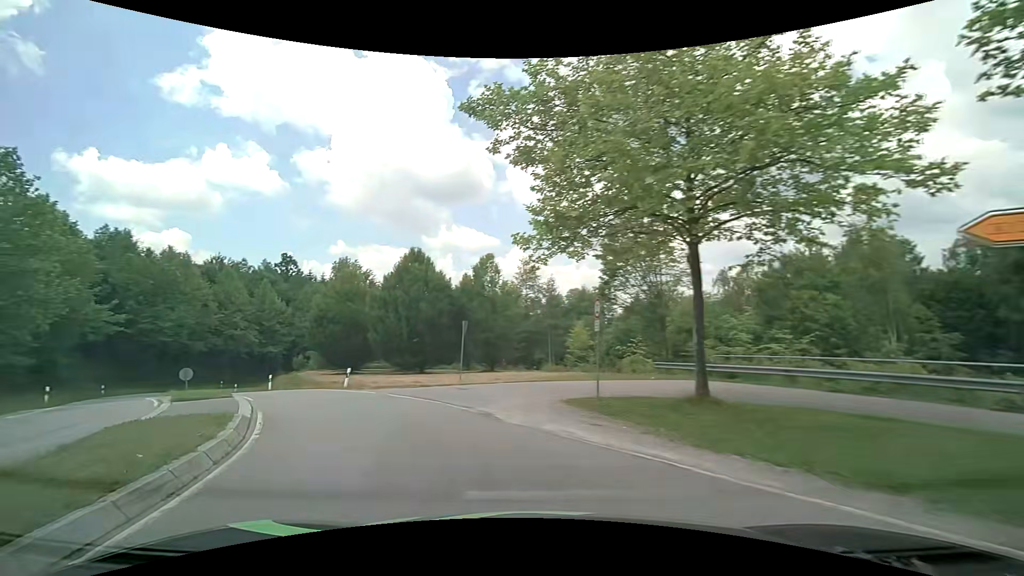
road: primary_link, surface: asphalt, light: Day
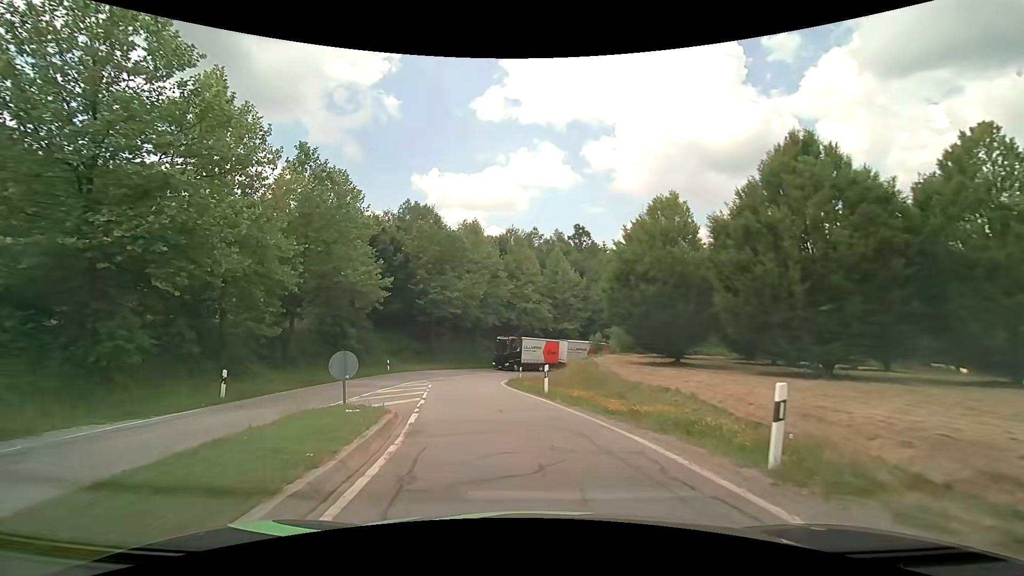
(-6.8, +18.1) m; -31°
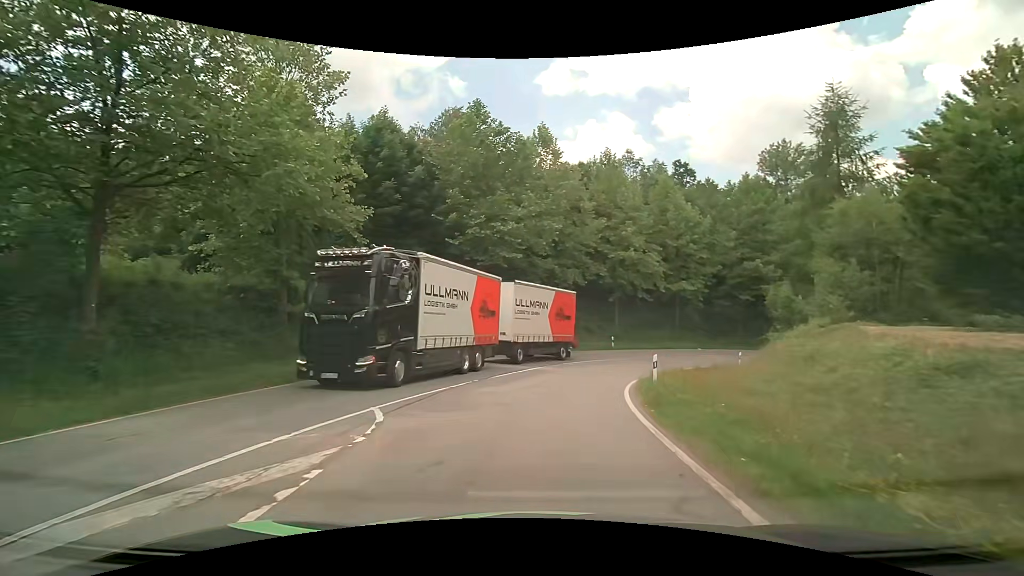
(-2.3, +22.6) m; -9°
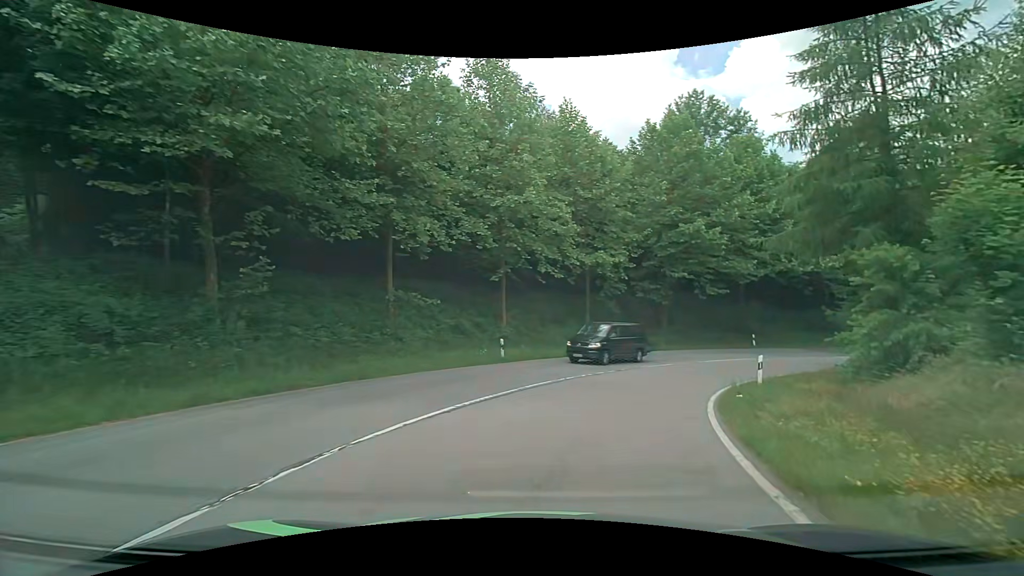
(+2.0, +19.3) m; +15°
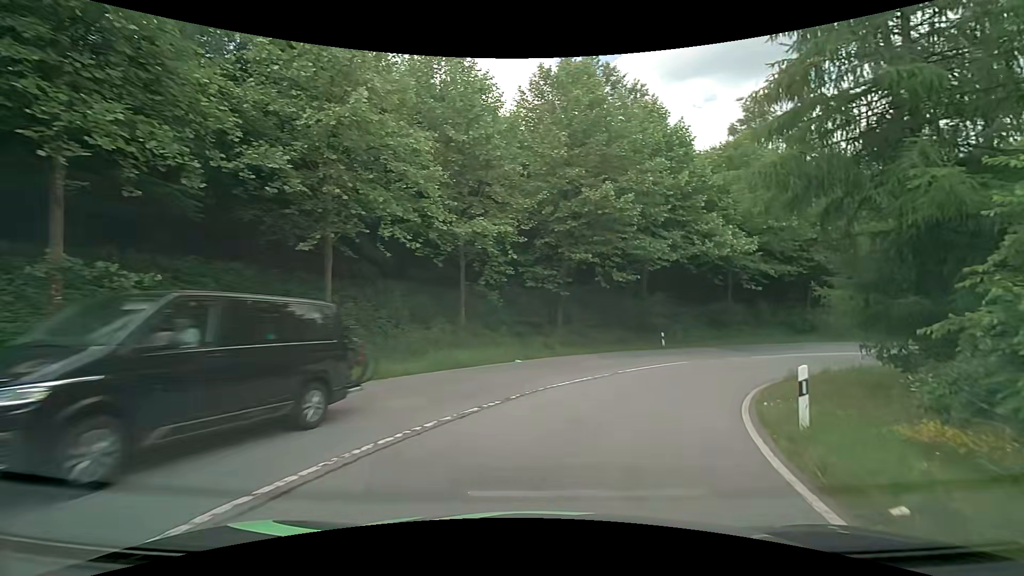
(+1.1, +10.1) m; +12°
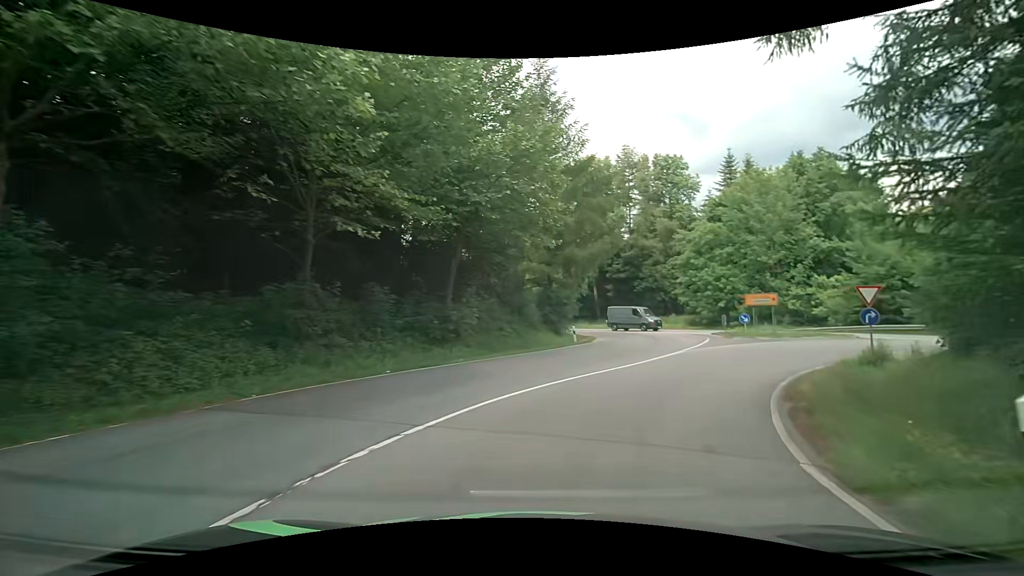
(+9.3, +23.9) m; +43°
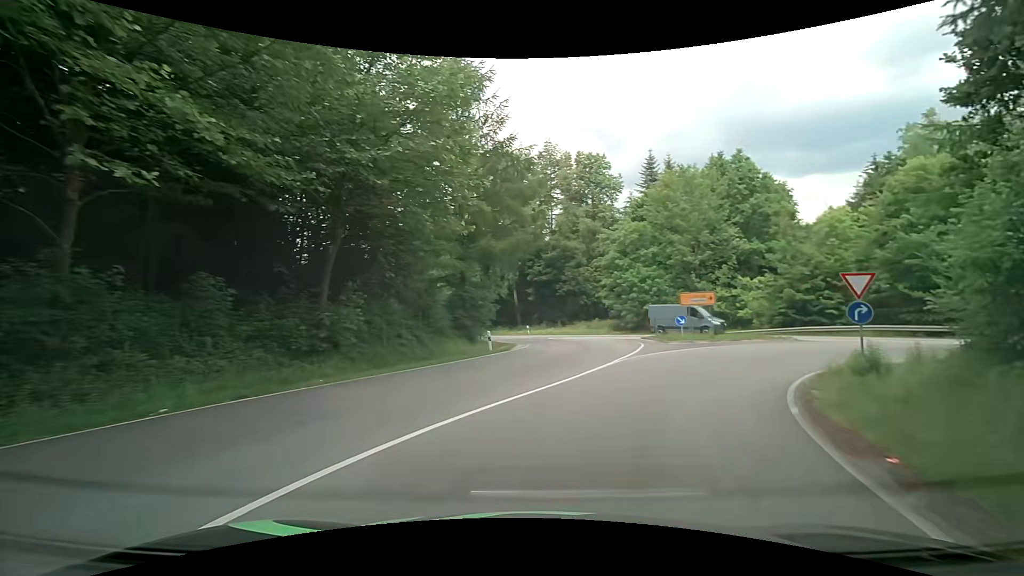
(+0.4, +5.4) m; +9°
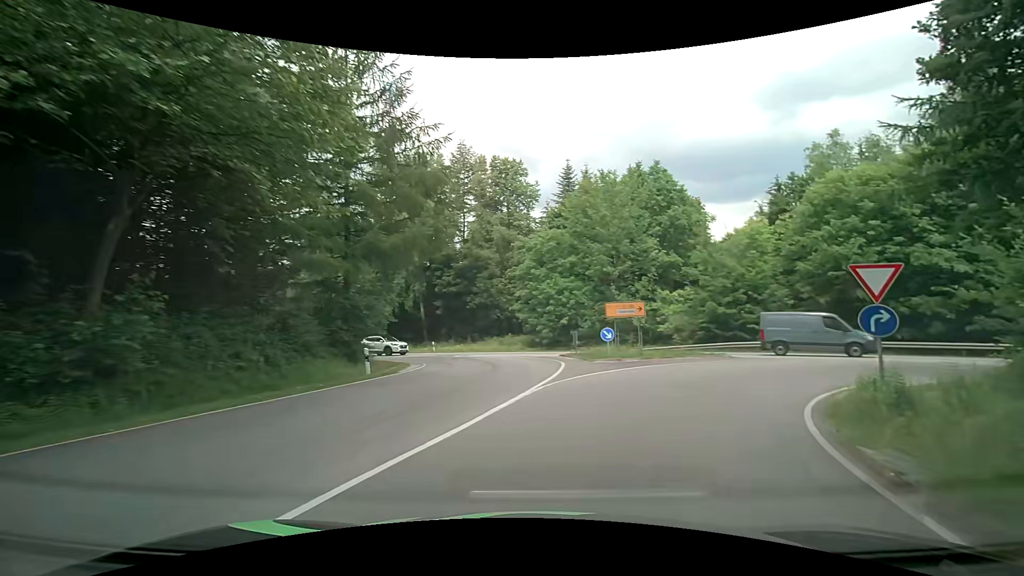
(+0.4, +5.3) m; +9°
(+2, +10) (+8, +18) (+17, +20) (+27, +18) (+36, +14) (+45, +11) (+55, +7) (+64, +3) (+73, -1) (+82, -4) m
